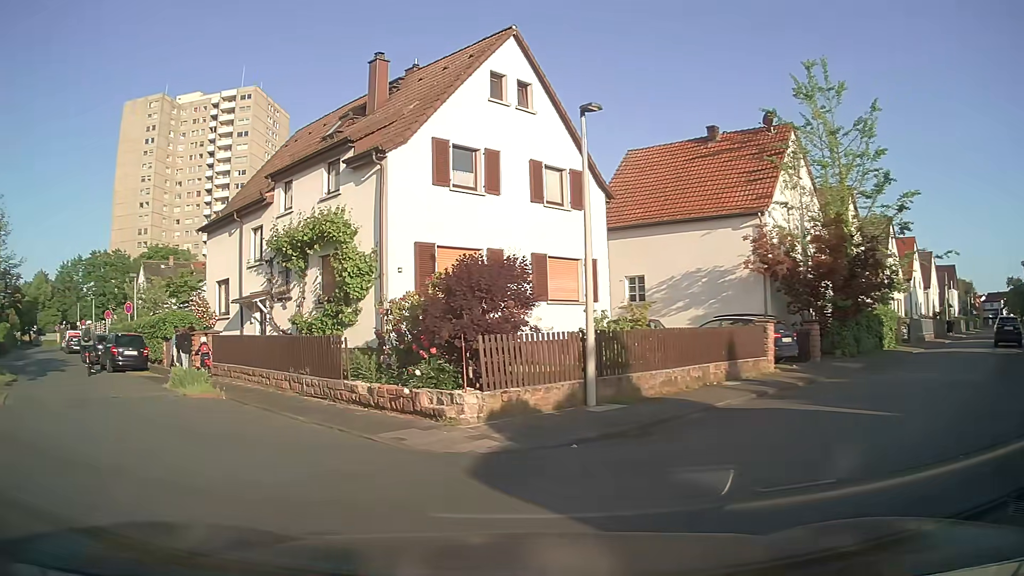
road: residential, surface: asphalt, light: Day
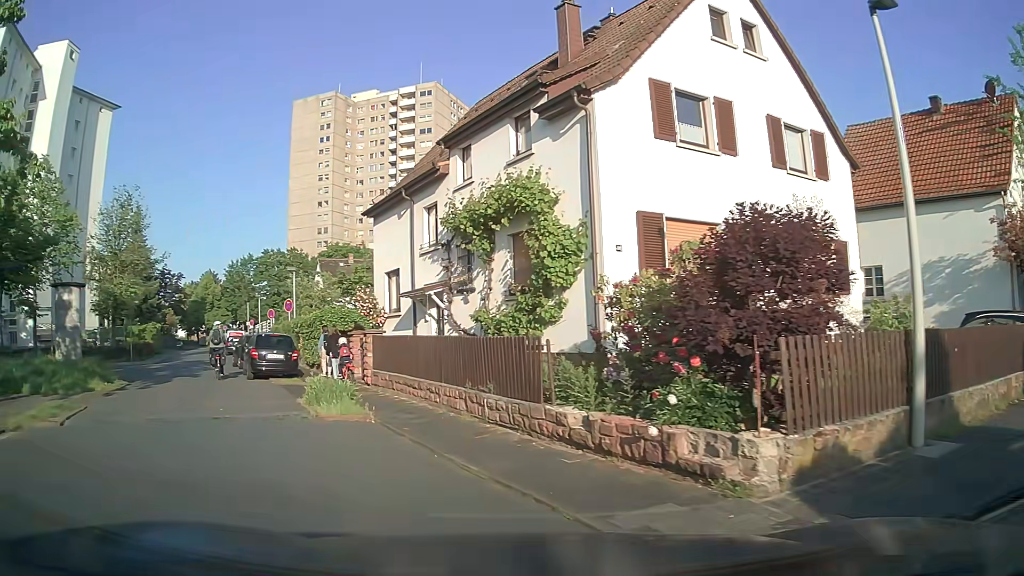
(-0.5, +4.2) m; -15°
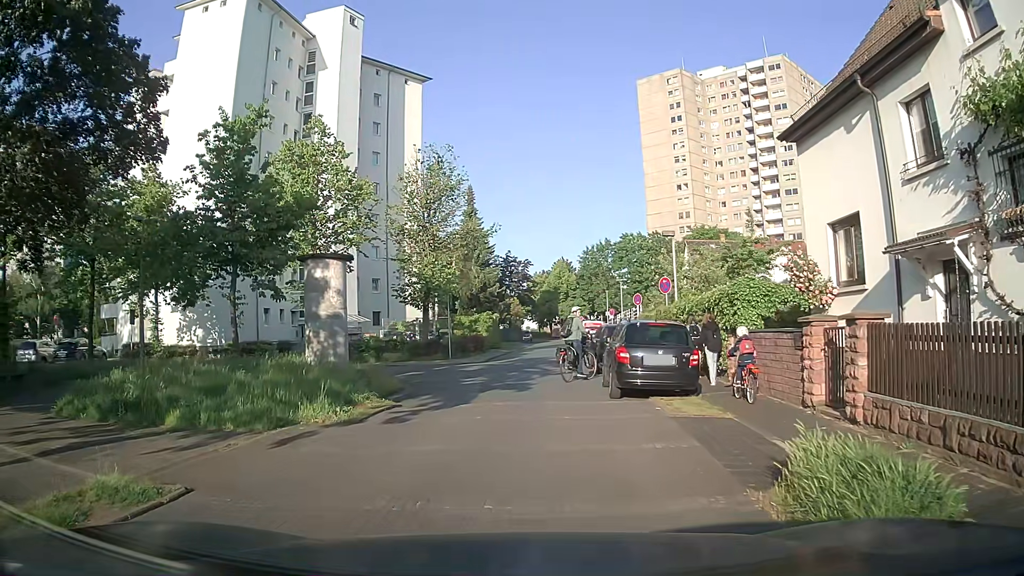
(-2.6, +8.2) m; -31°
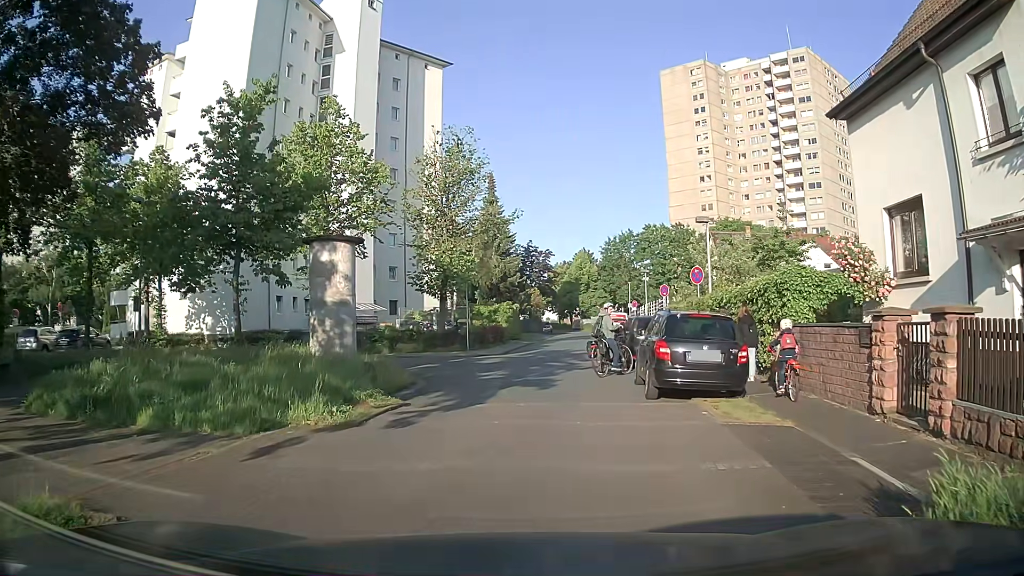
(0.0, +1.5) m; -1°
